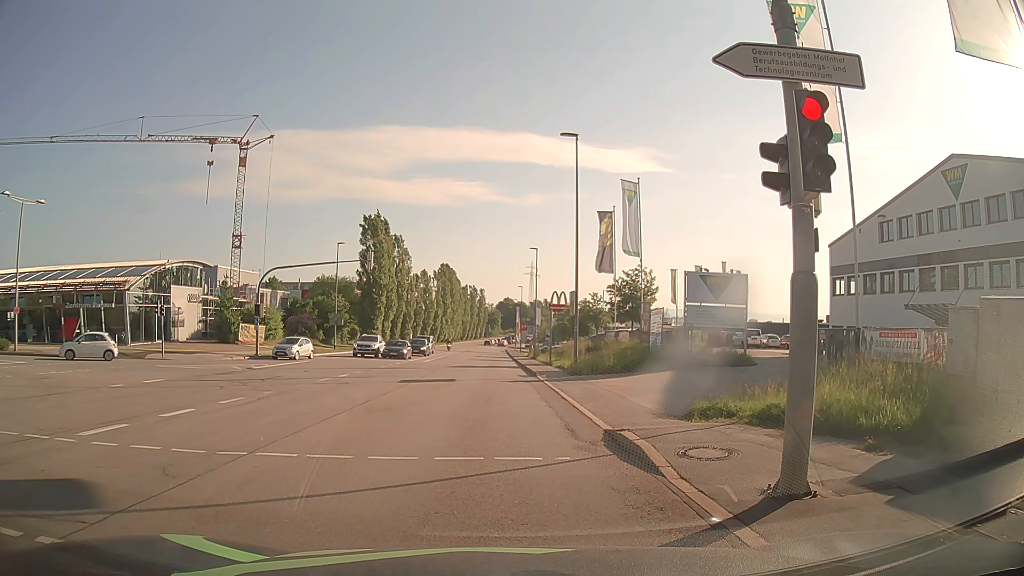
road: secondary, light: Day
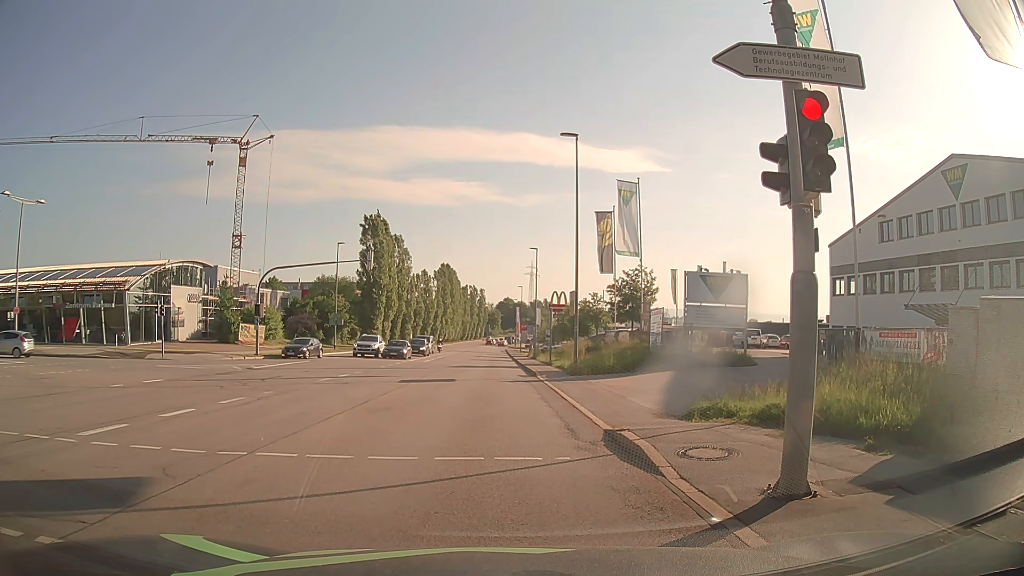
(0.0, 0.0) m; 0°
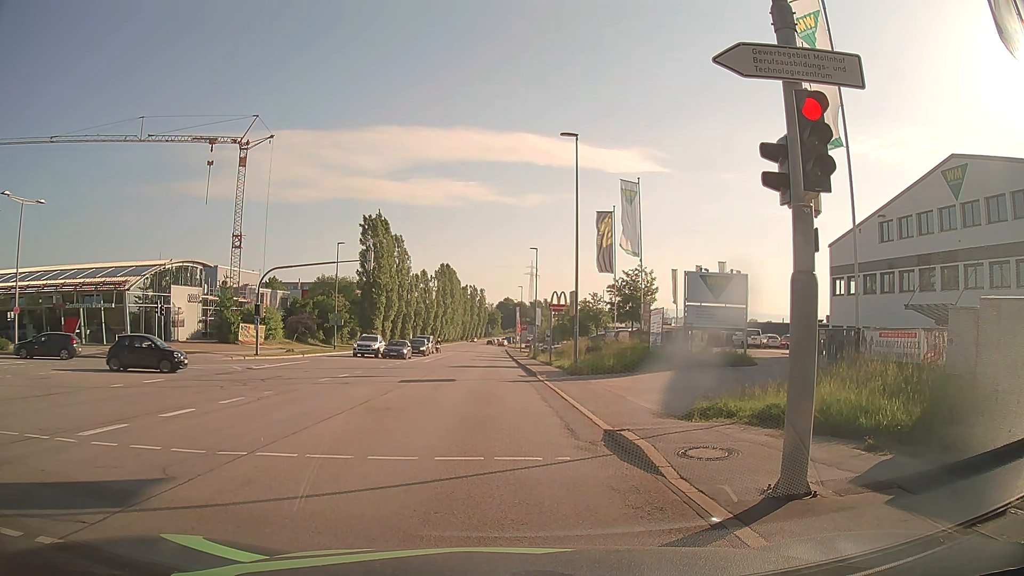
(0.0, 0.0) m; 0°
(0, +10) (-1, +20) (-1, +30) (-2, +40) (-2, +50) (-2, +60) (-3, +70) (-3, +80) (-3, +90) (-4, +100) m
